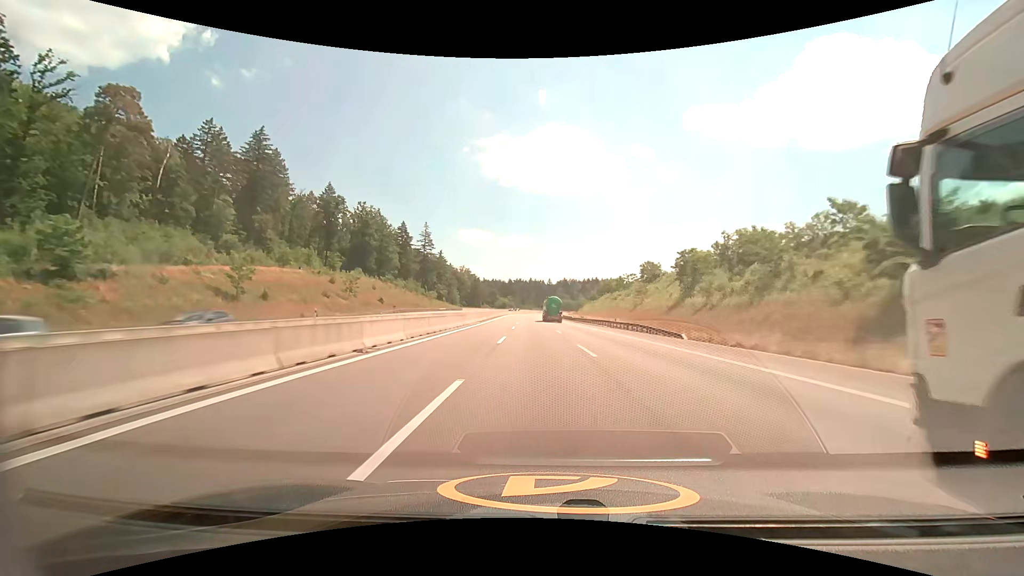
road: motorway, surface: asphalt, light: Day
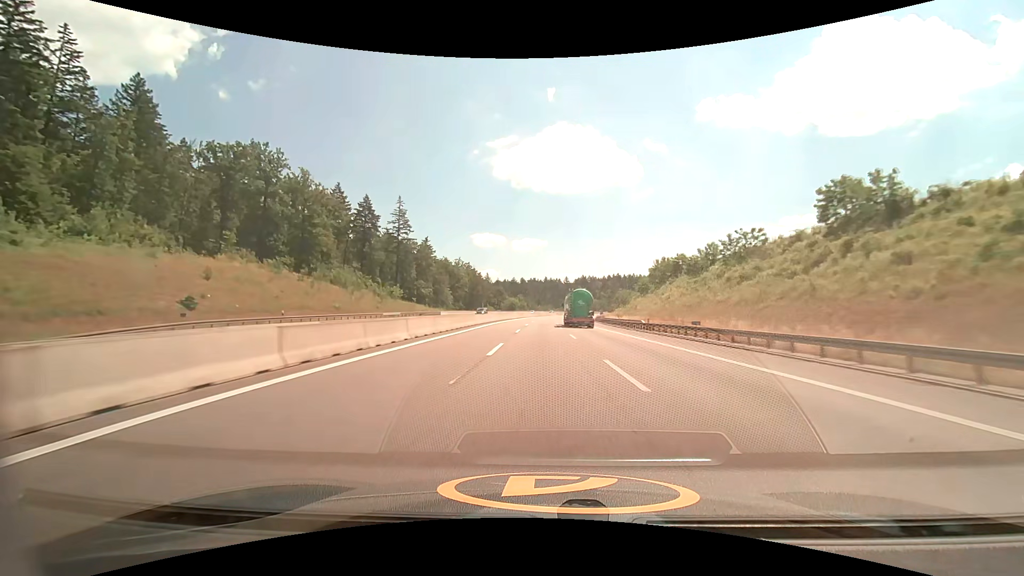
(-1.5, +60.1) m; -2°
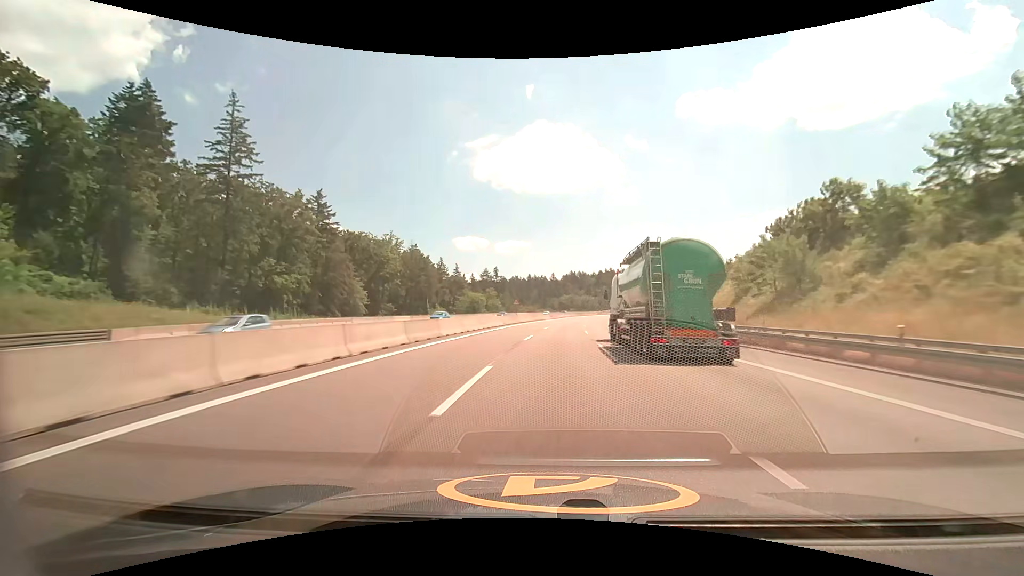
(+0.4, +80.6) m; +1°
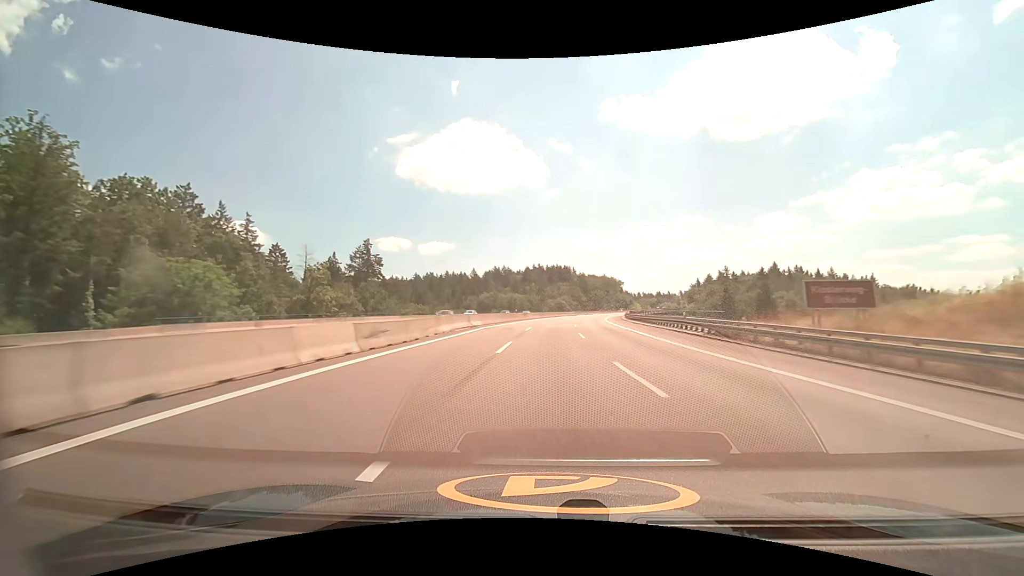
(+5.3, +79.5) m; +8°
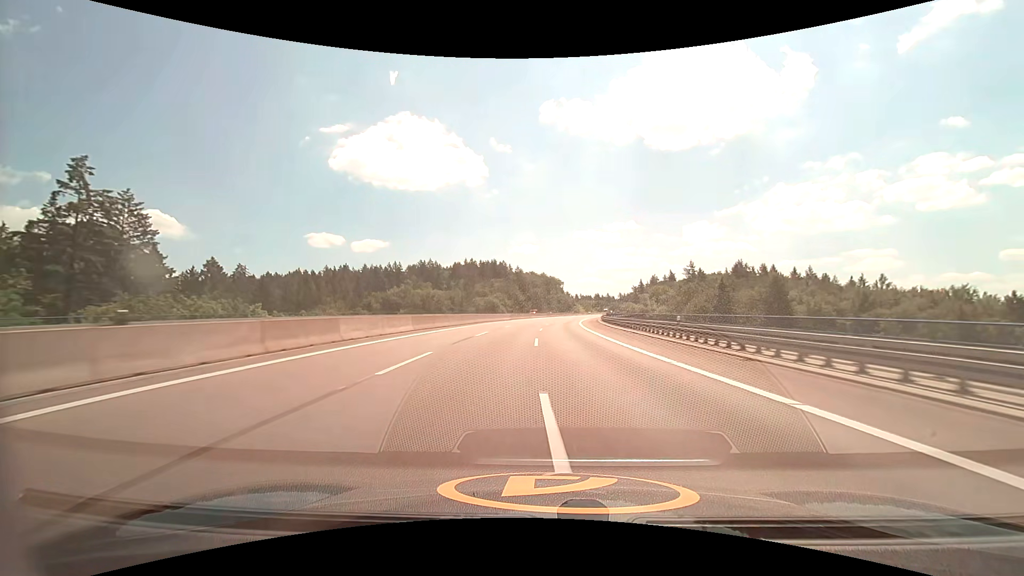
(+4.0, +59.3) m; +8°
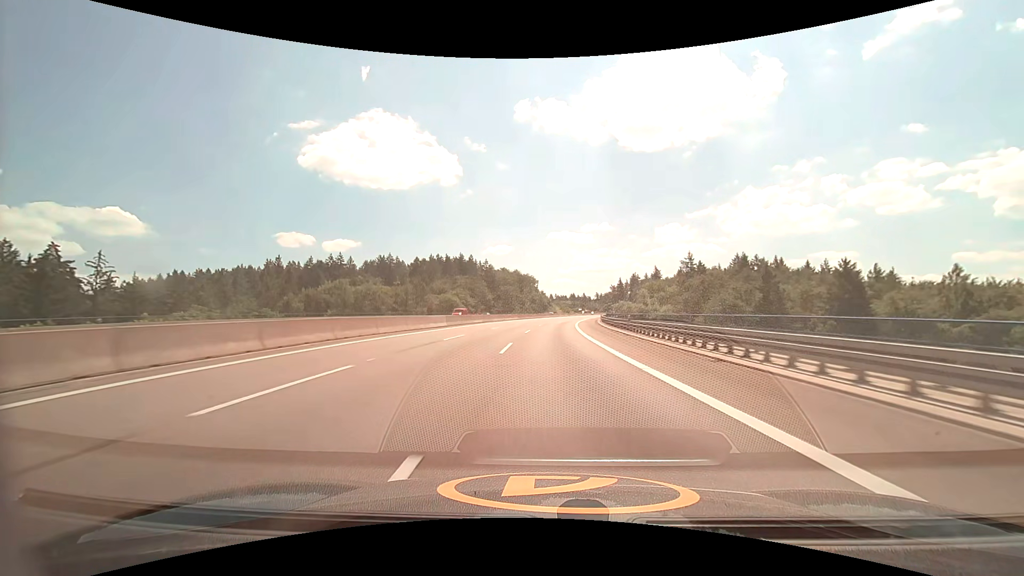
(+1.2, +39.6) m; +3°
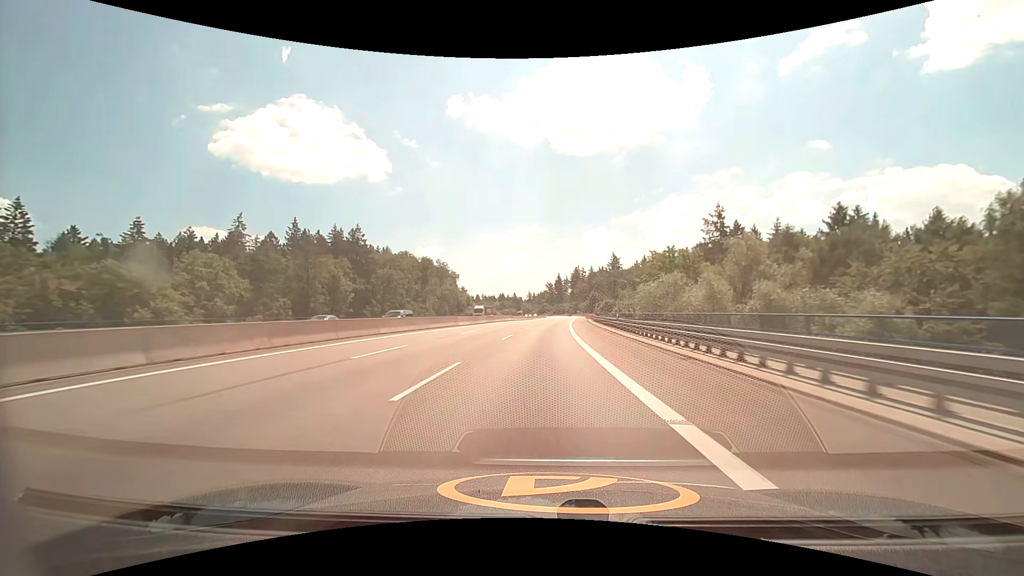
(+6.7, +98.3) m; +8°
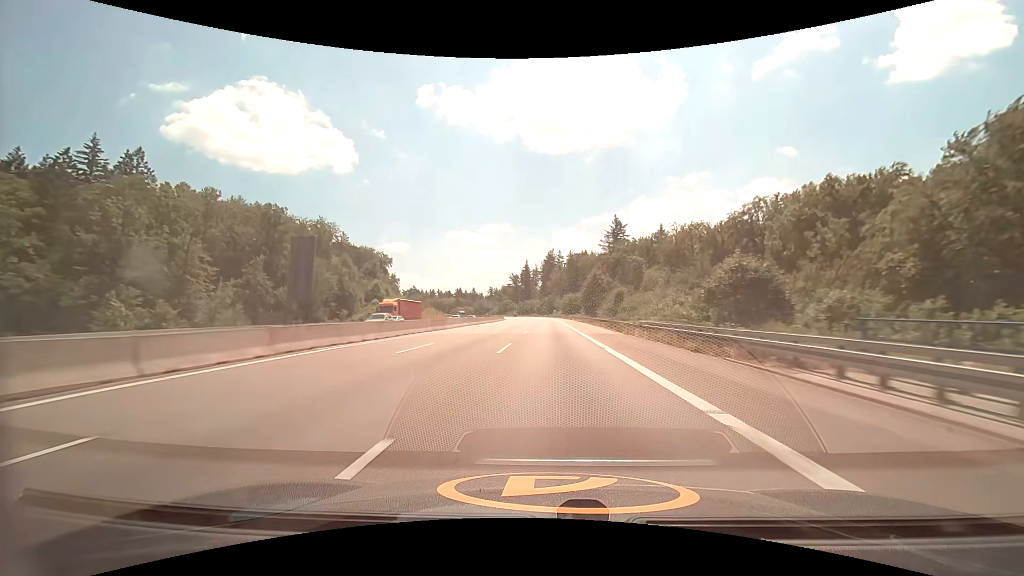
(+4.1, +97.7) m; +4°
(0, +10) (0, +20) (0, +30) (0, +40) (+1, +50) (+1, +60) (+1, +70) (+1, +80) (+1, +90) (+1, +100) m
